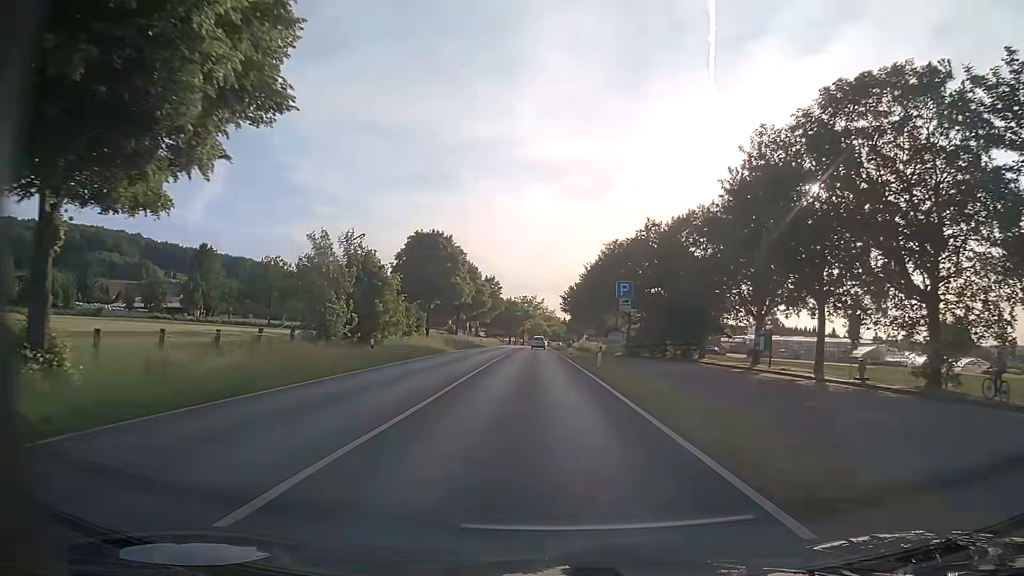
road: primary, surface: asphalt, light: Day
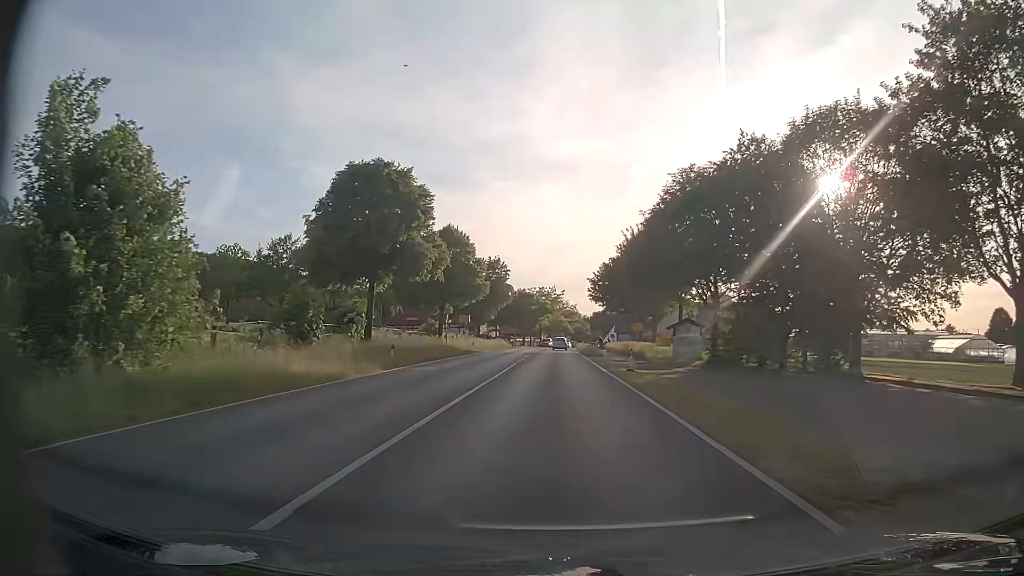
(-0.5, +28.3) m; -2°
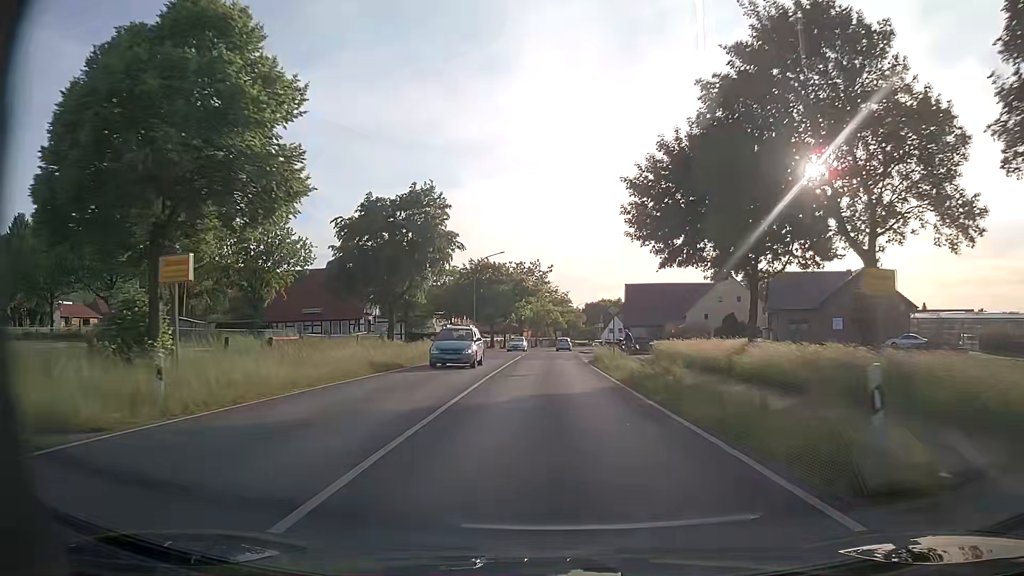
(+0.5, +45.7) m; +1°
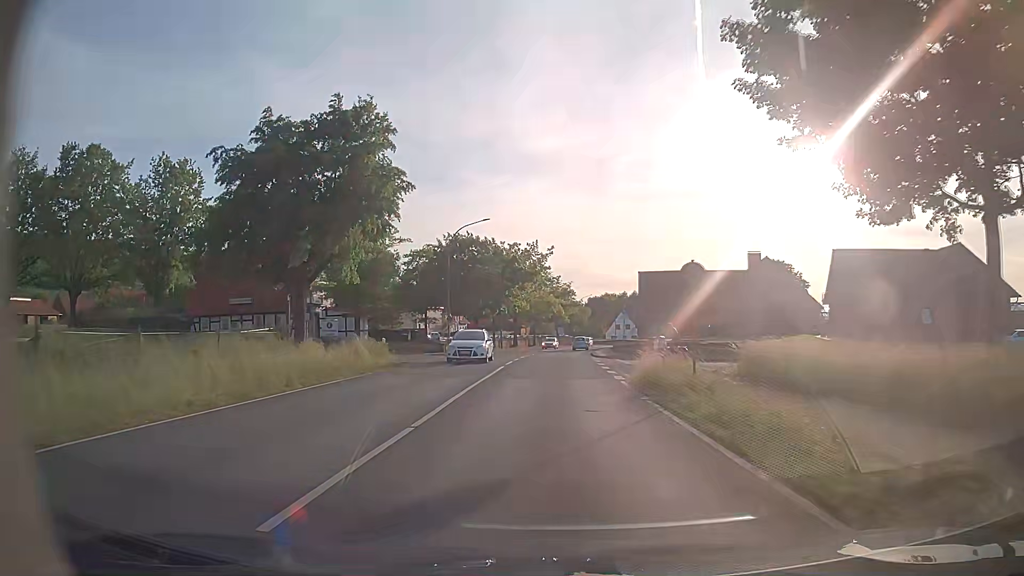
(0.0, +18.0) m; 0°
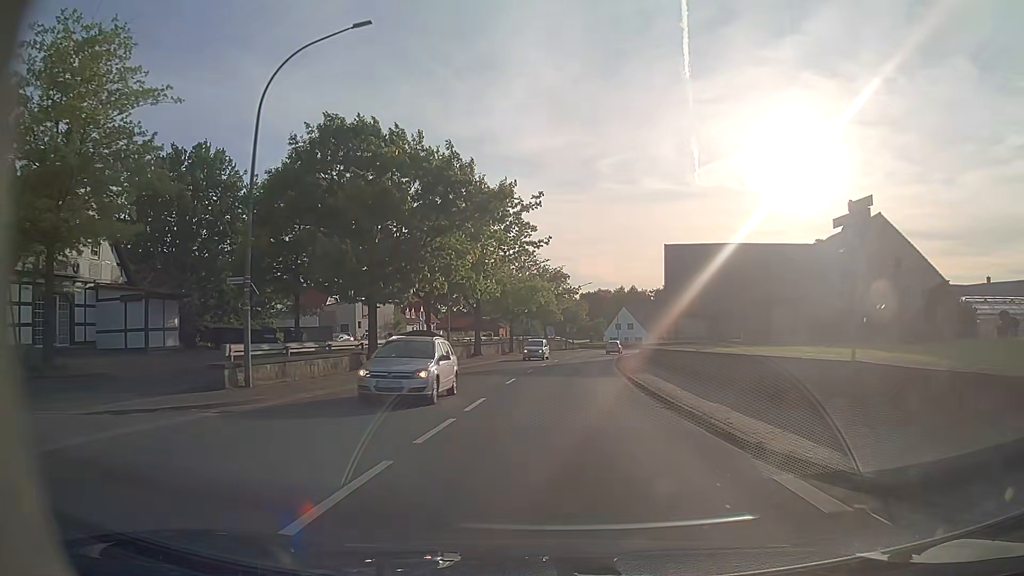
(0.0, +33.2) m; +1°
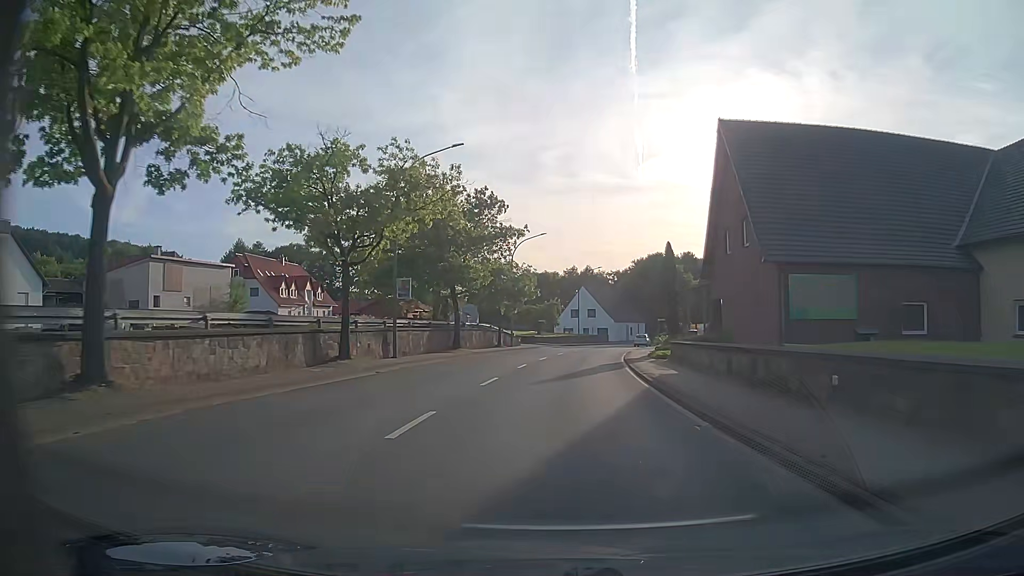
(+1.5, +40.8) m; +4°
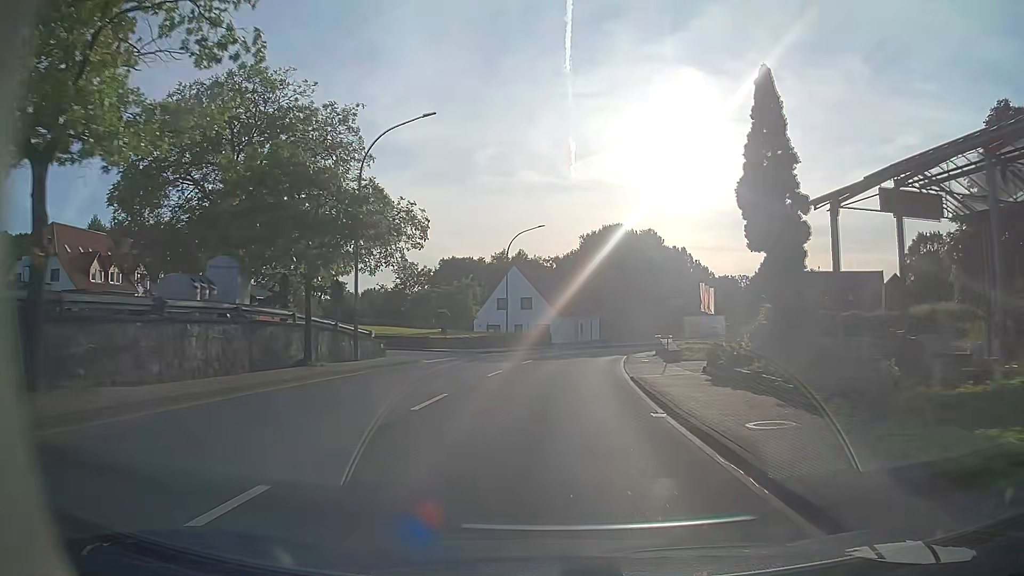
(+1.8, +32.7) m; +6°
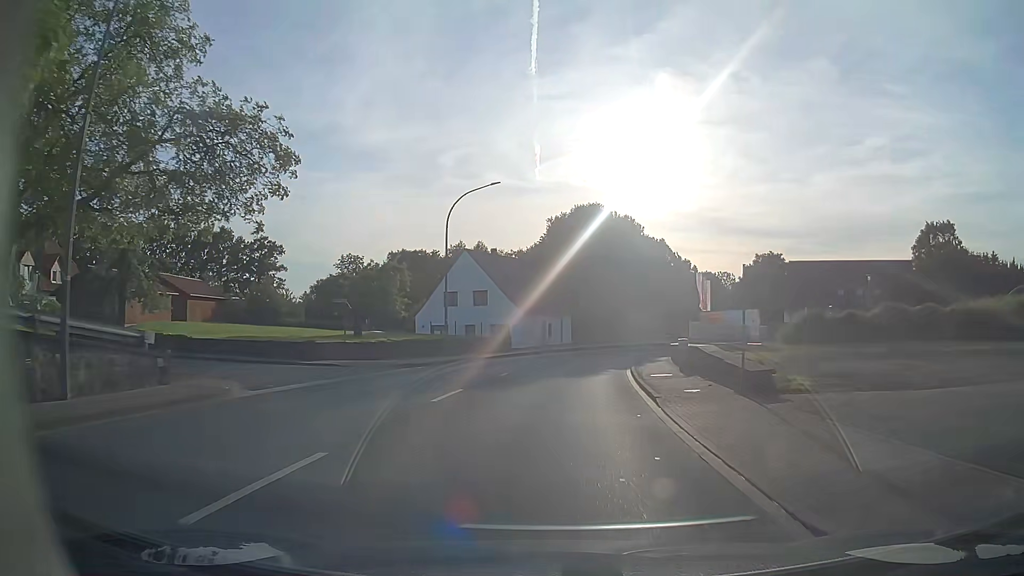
(+0.4, +16.3) m; +3°
(0, +10) (+1, +20) (+2, +30) (+3, +40) (+5, +50) (+8, +59) (+11, +69) (+14, +78) (+18, +88) (+21, +97) m
